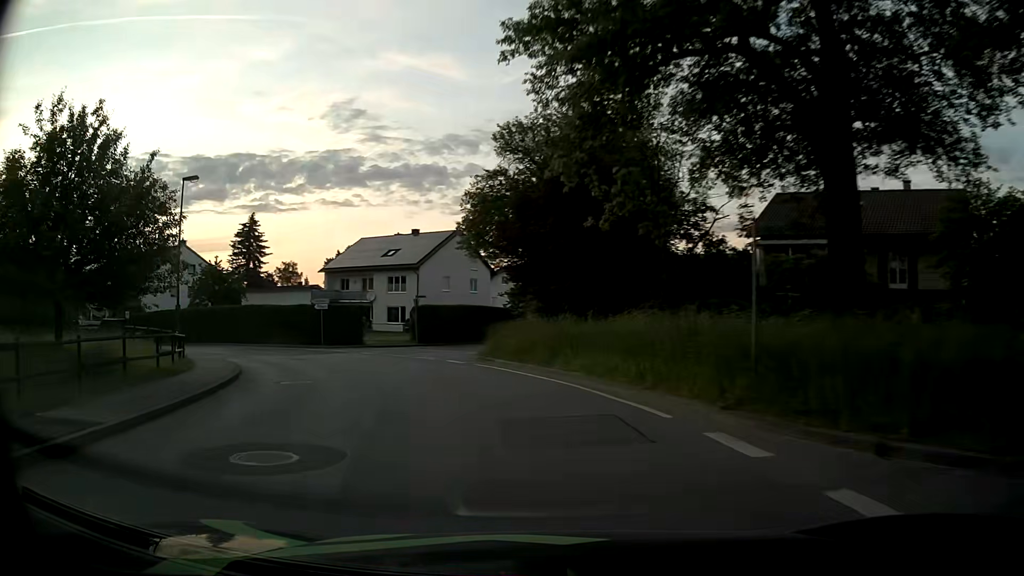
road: unclassified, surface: asphalt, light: Day
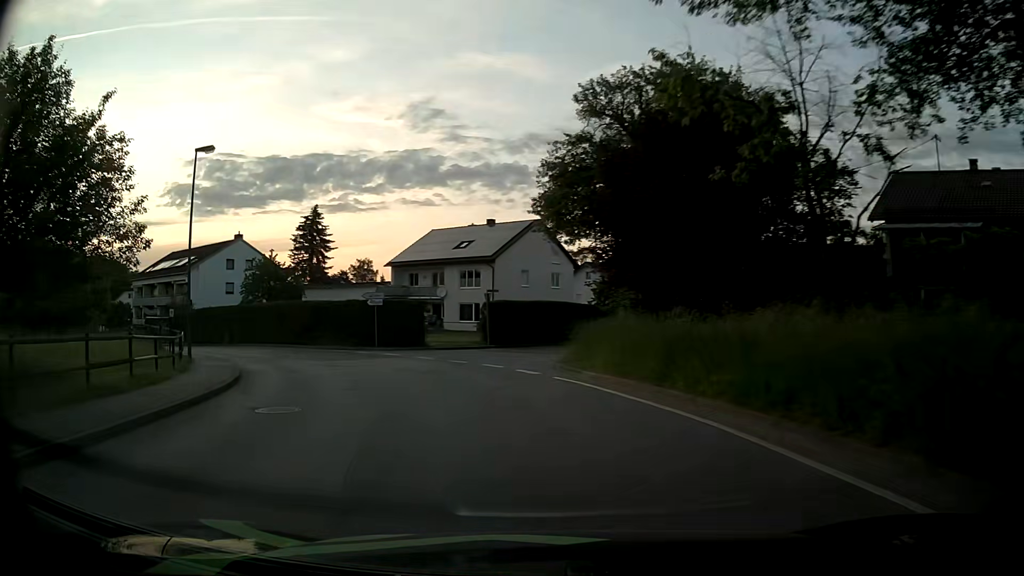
(-0.4, +5.7) m; -8°
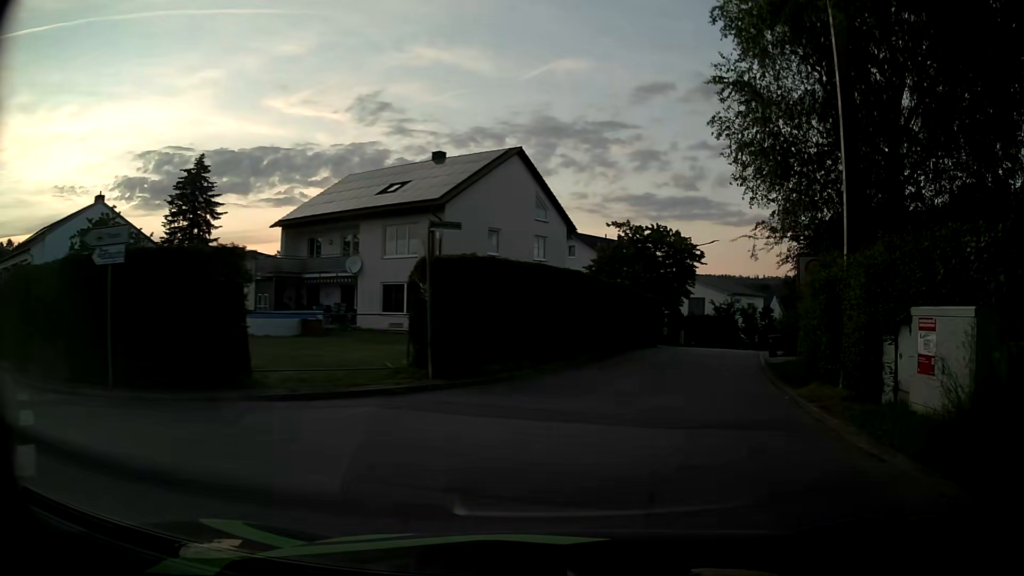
(-2.0, +22.9) m; +6°
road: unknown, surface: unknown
(+1, +10) (+4, +20) (+6, +29) (+10, +39) (+14, +48) (+19, +56) (+24, +65) (+29, +73) (+35, +82) (+41, +90) m
